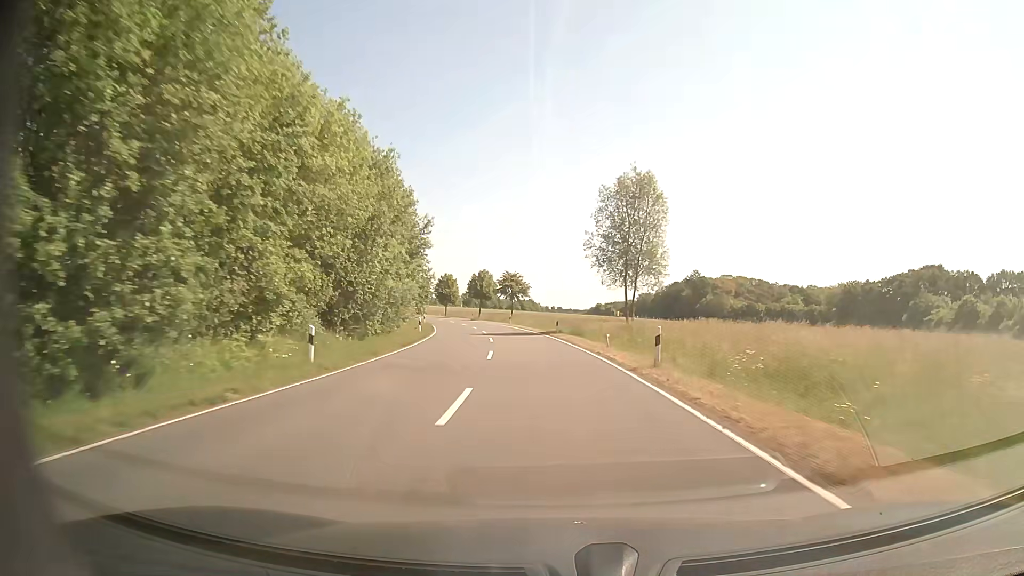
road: secondary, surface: asphalt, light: Day
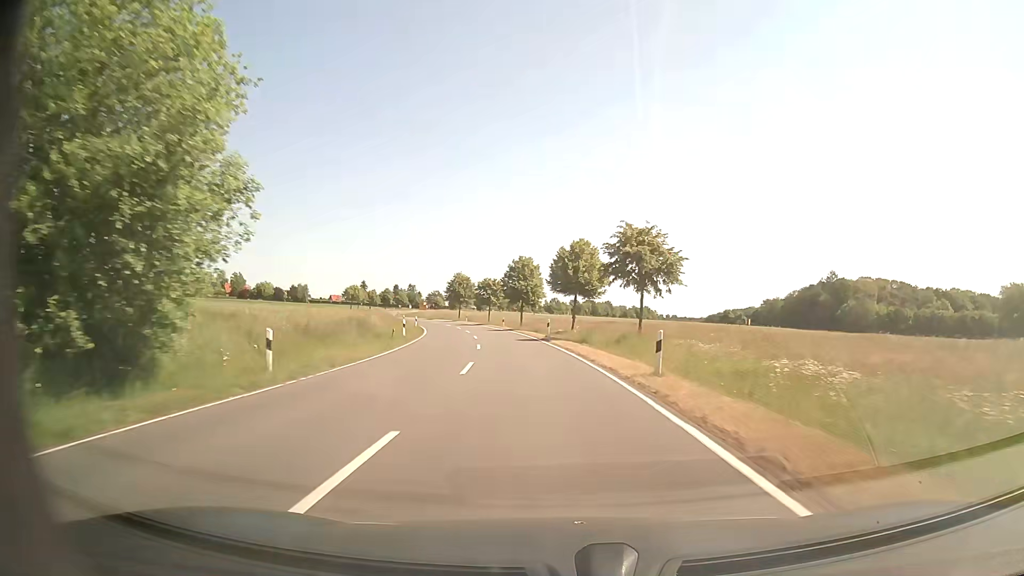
(-4.3, +53.2) m; -10°
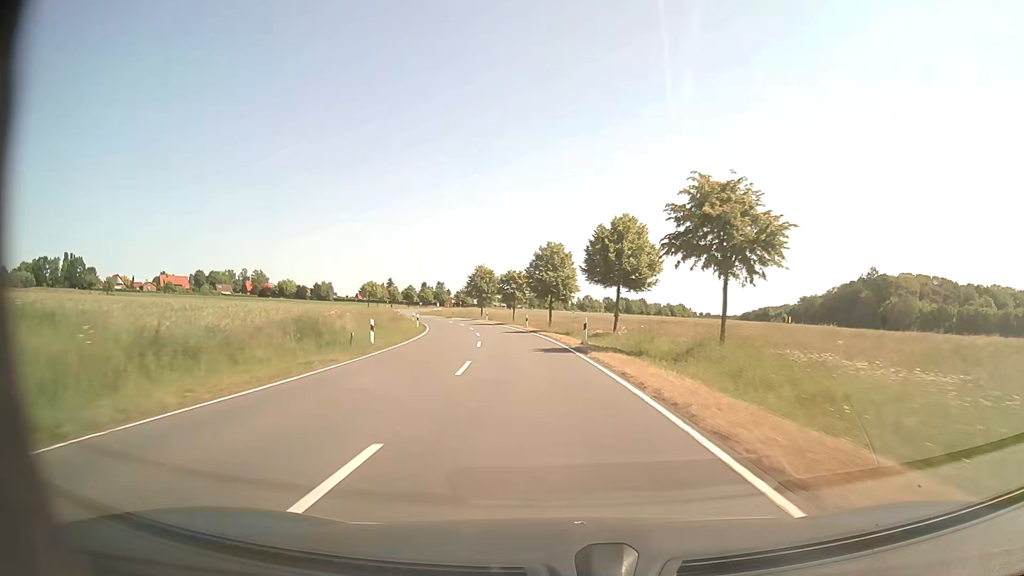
(-0.3, +13.1) m; -3°
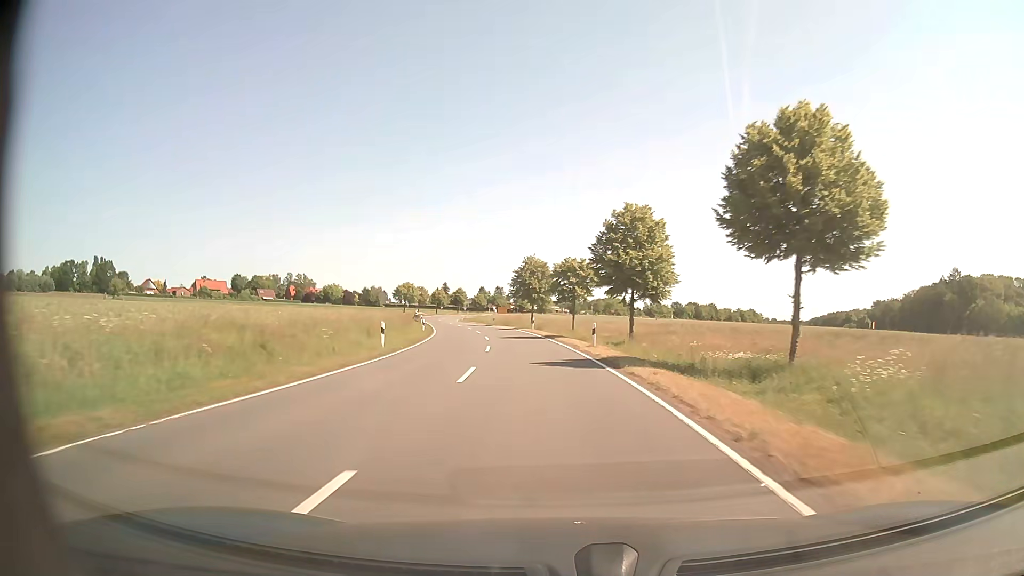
(-1.1, +25.4) m; -5°
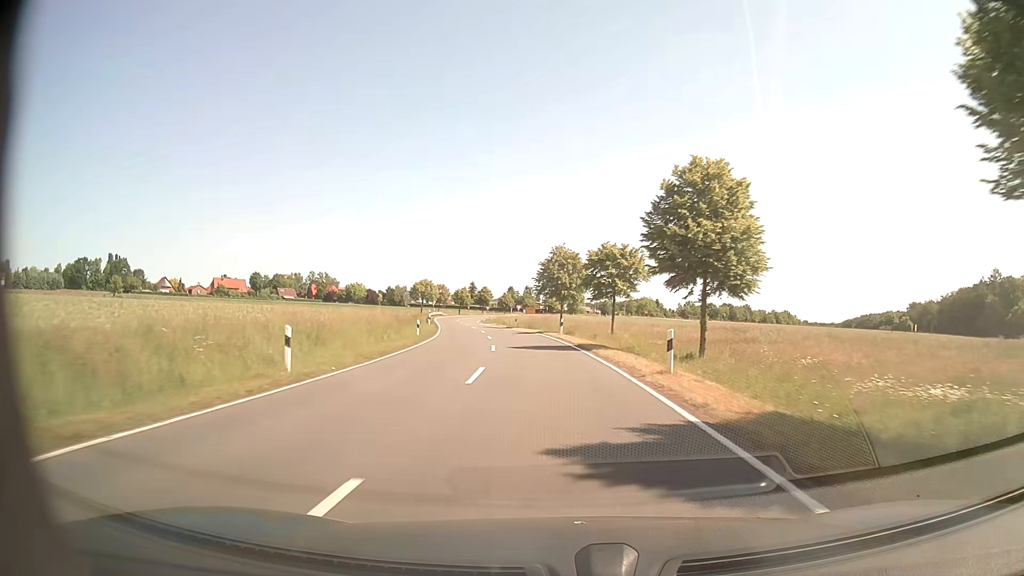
(-0.3, +12.5) m; -3°
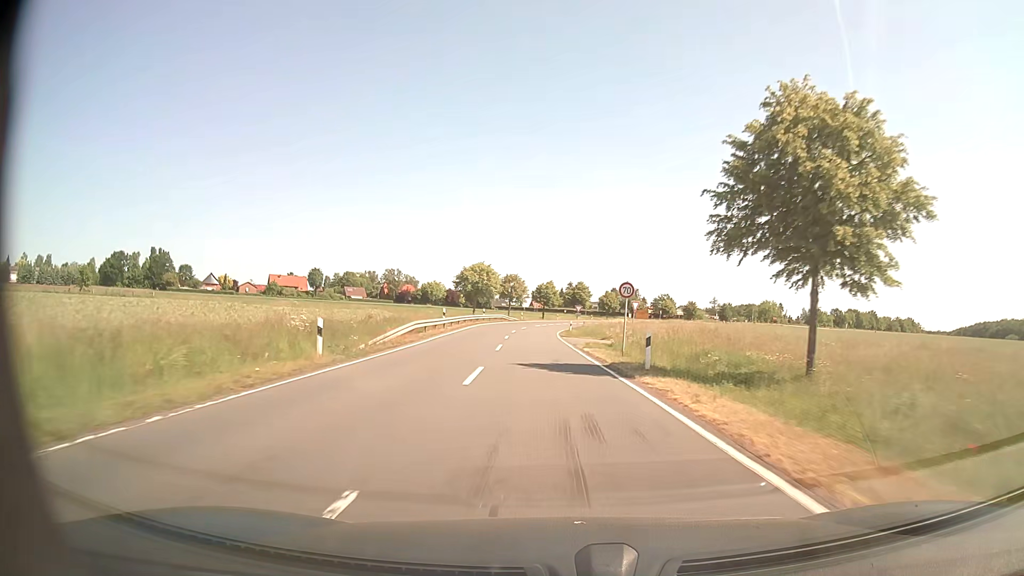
(-3.6, +48.8) m; -9°
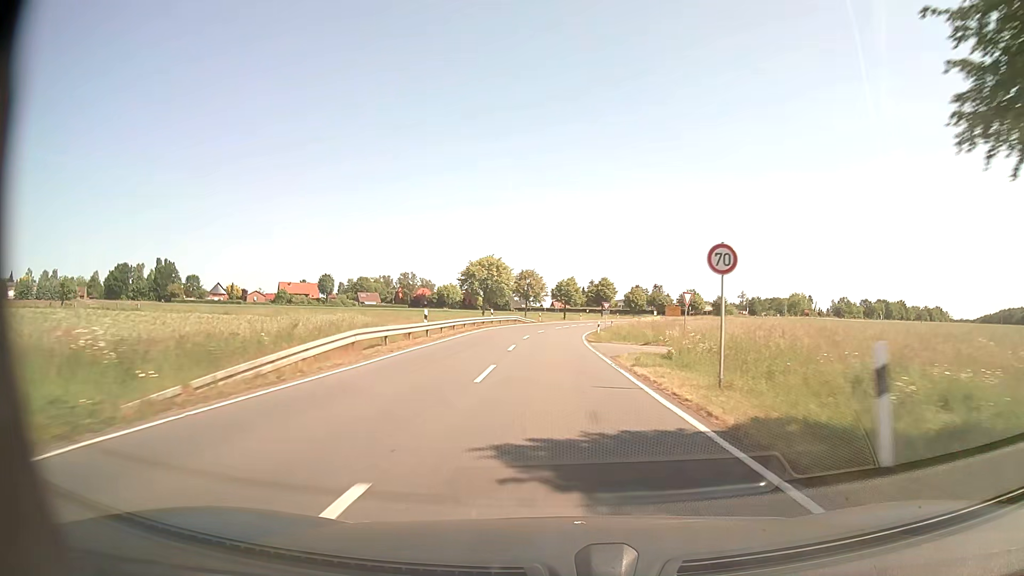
(-0.2, +12.1) m; -2°
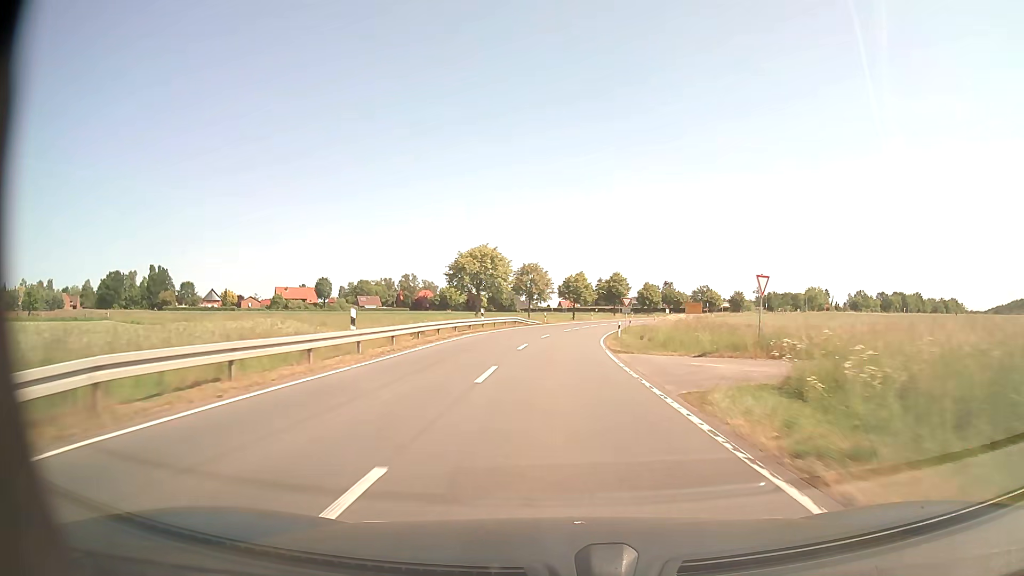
(-0.1, +12.0) m; -1°
(0, +10) (0, +20) (0, +30) (+1, +40) (+2, +50) (+3, +60) (+5, +70) (+7, +79) (+9, +89) (+12, +99) m
